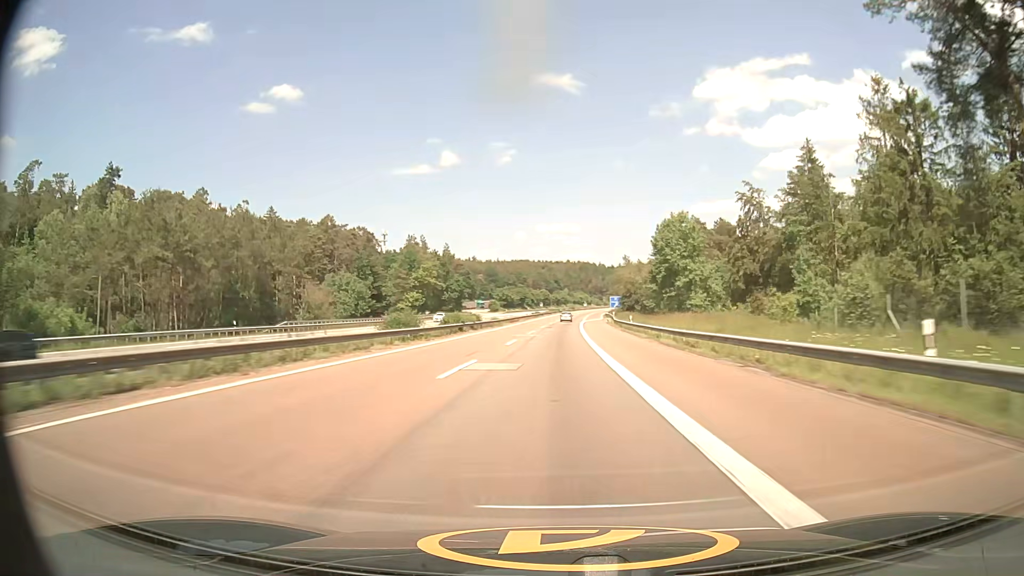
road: motorway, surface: asphalt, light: Day
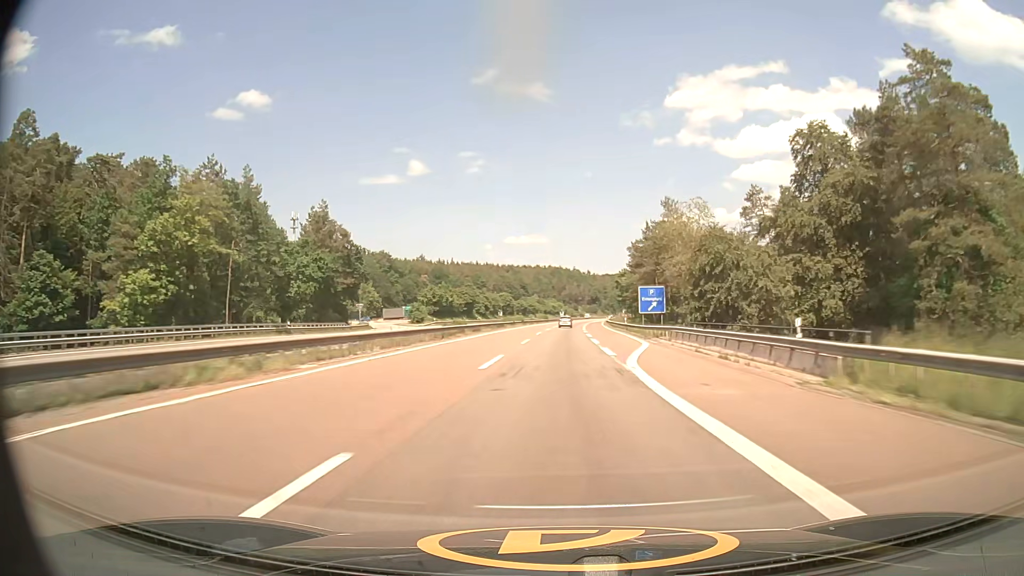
(+1.7, +86.9) m; +3°
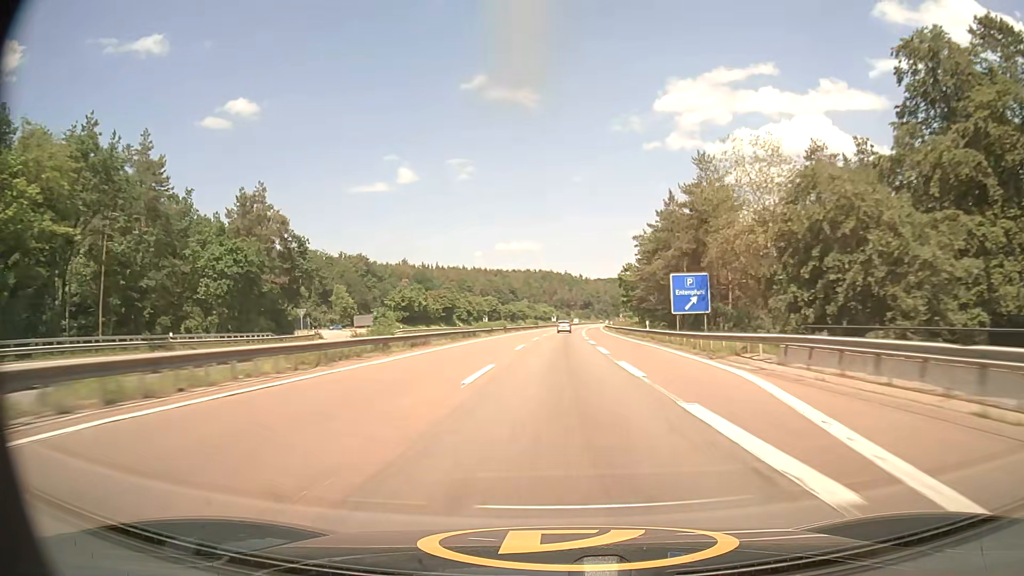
(+0.2, +21.6) m; +1°
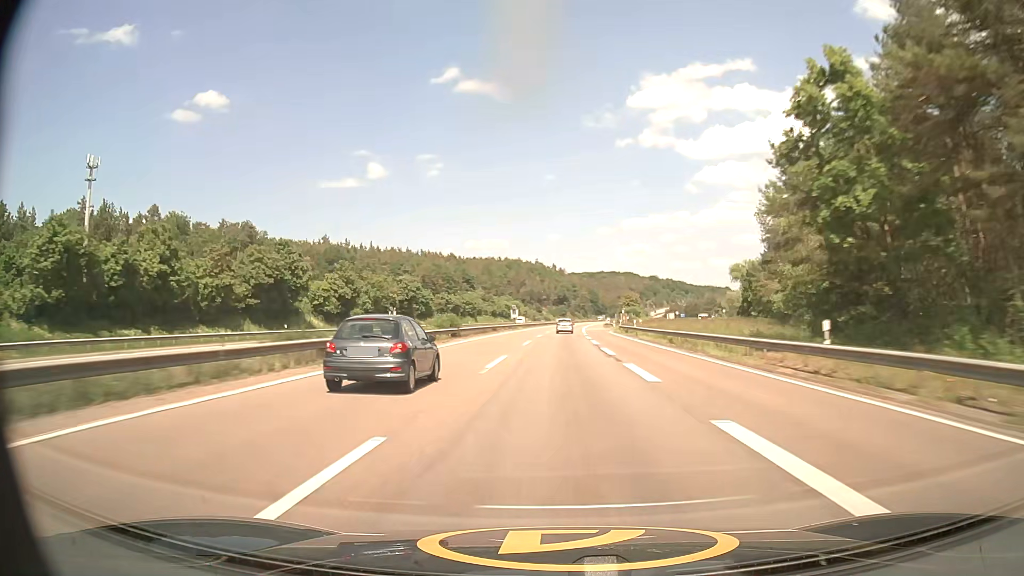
(+1.5, +86.0) m; +2°
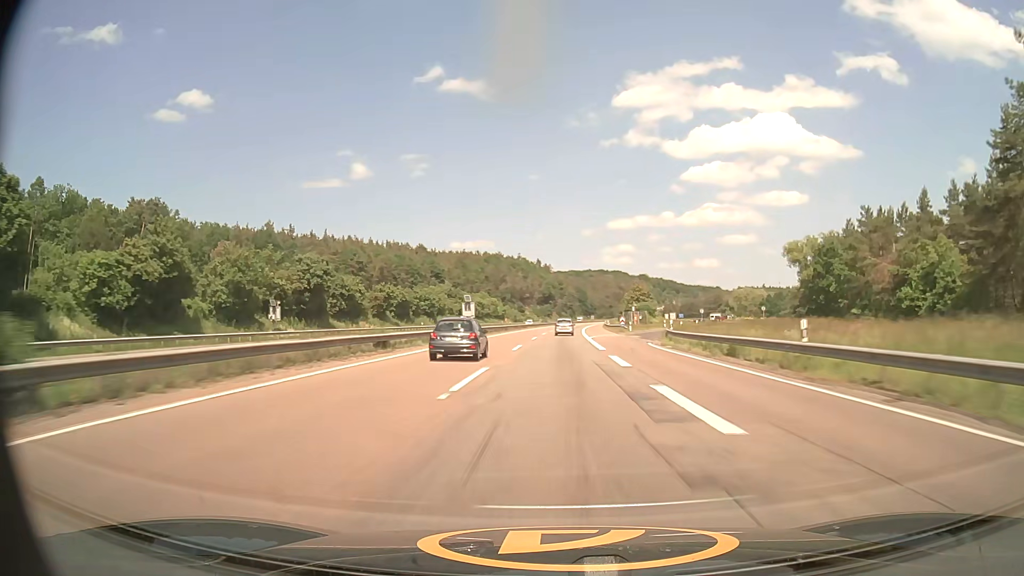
(+0.5, +42.7) m; +1°
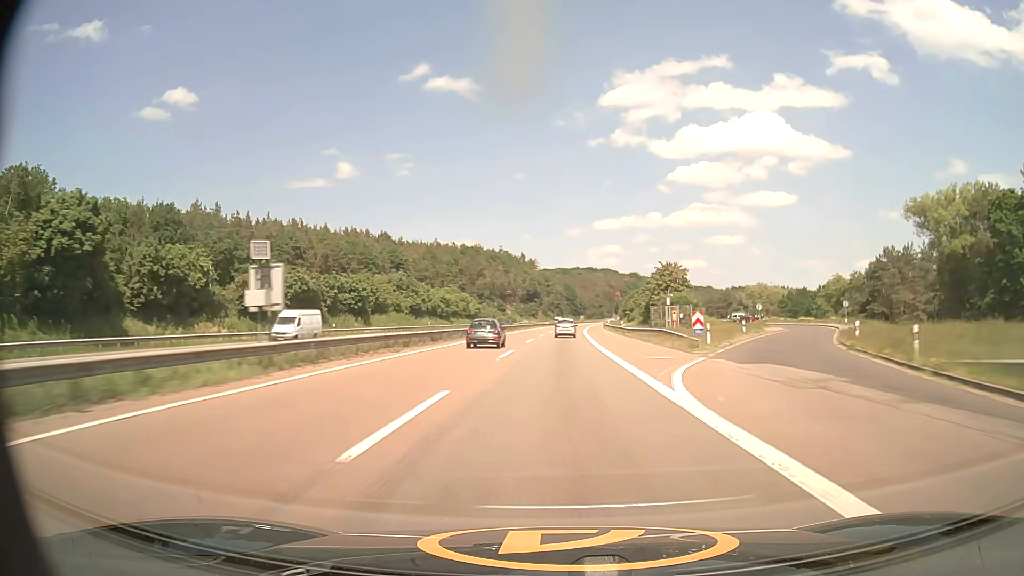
(+0.4, +42.6) m; +1°
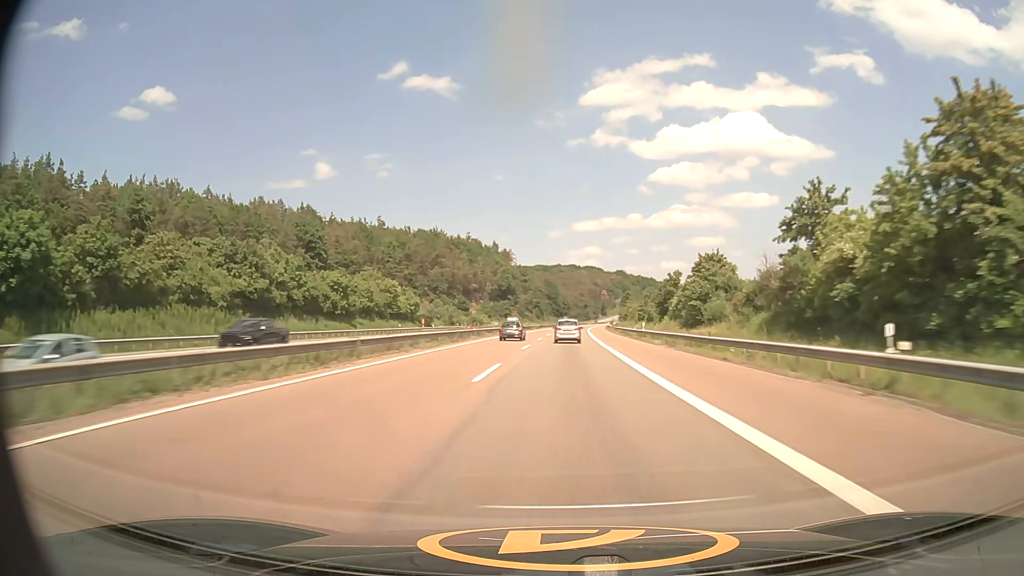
(+1.0, +63.7) m; +2°
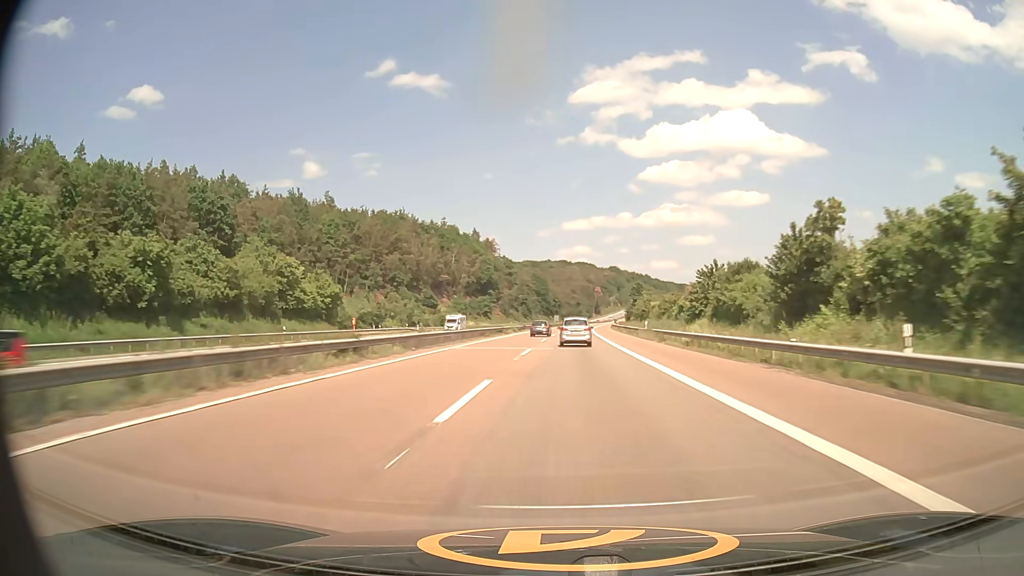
(+0.4, +42.5) m; +1°
(0, +10) (0, +20) (0, +30) (0, +40) (0, +50) (+1, +60) (+1, +70) (+1, +80) (+1, +90) (+2, +100) m
